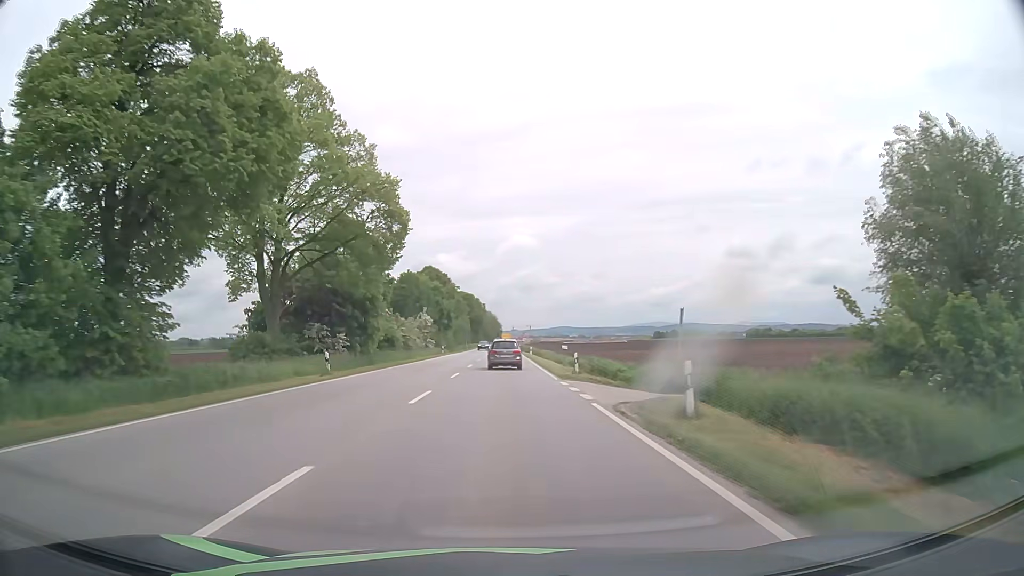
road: primary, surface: asphalt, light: Day
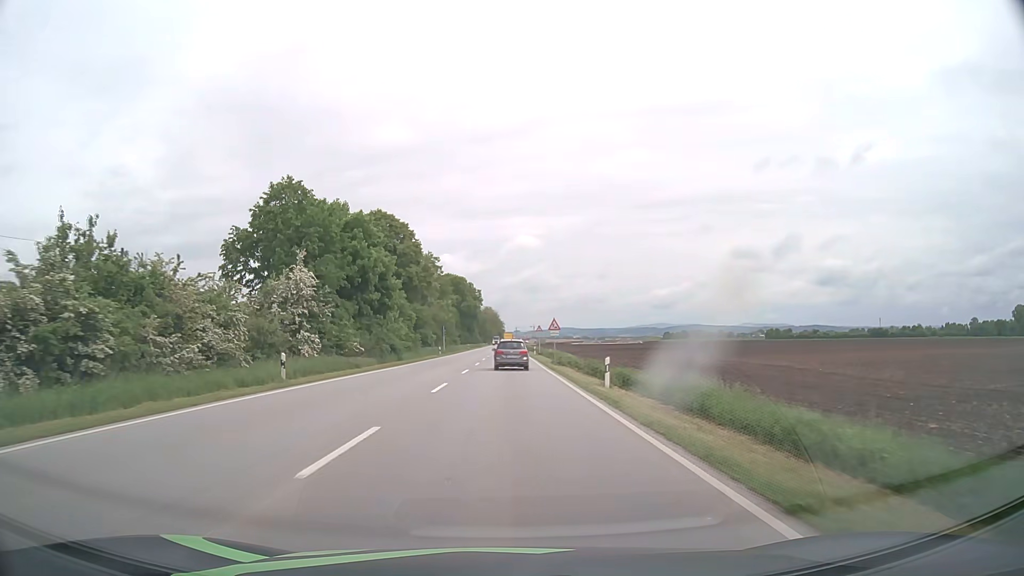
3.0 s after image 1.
(-0.1, +56.4) m; 0°
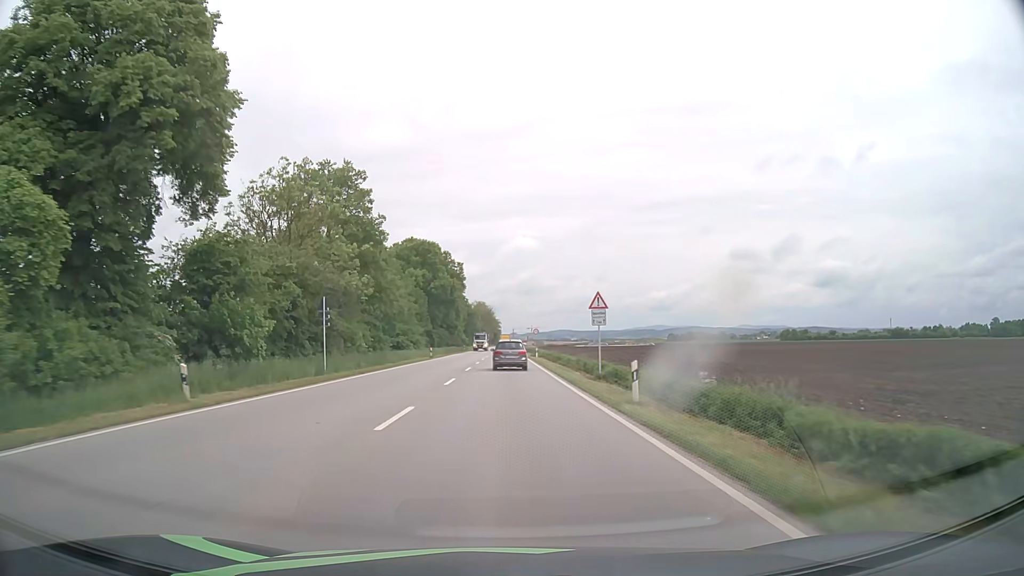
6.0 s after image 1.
(0.0, +55.8) m; 0°
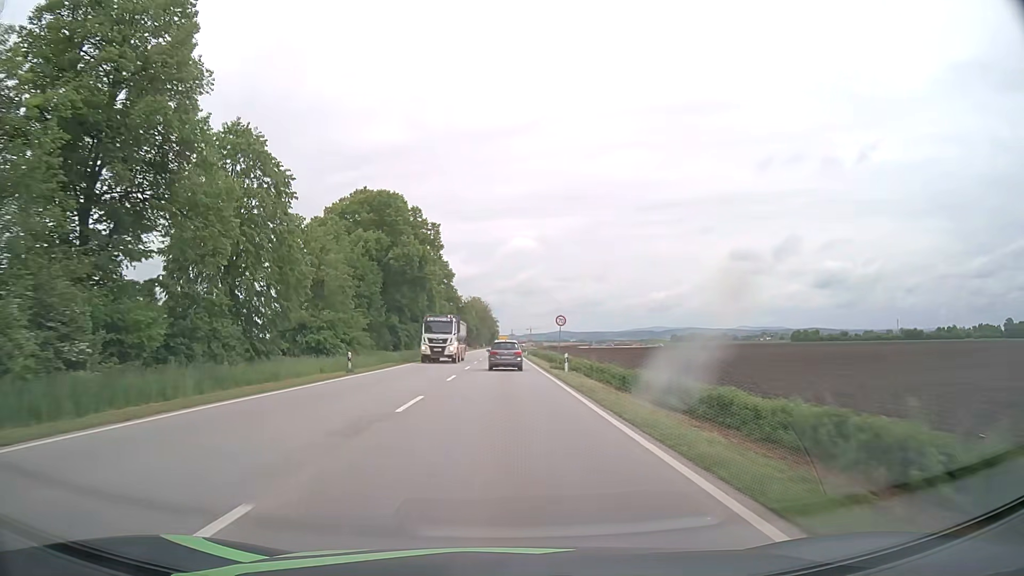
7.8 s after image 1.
(+0.1, +33.2) m; 0°
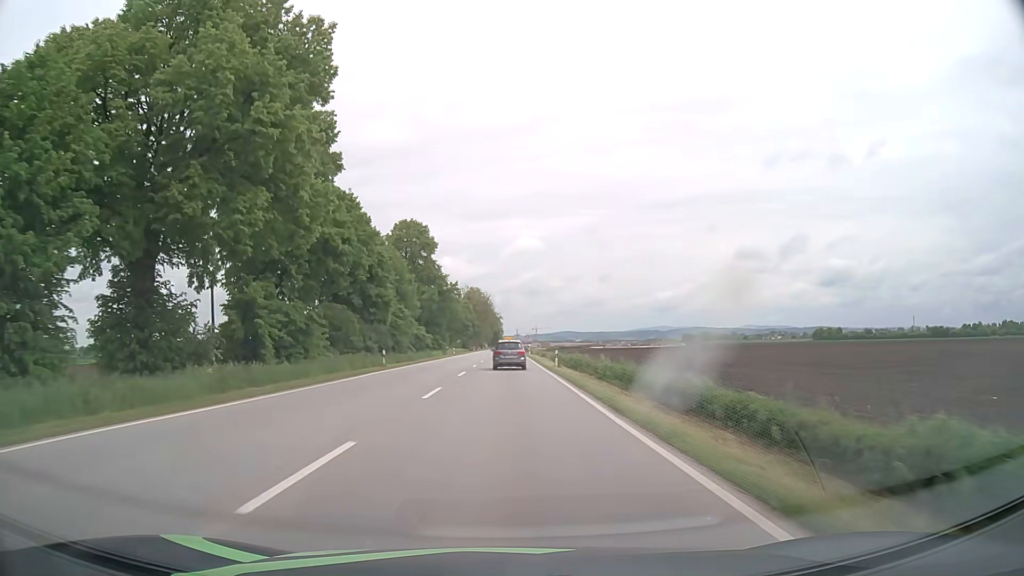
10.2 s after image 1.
(-0.1, +44.1) m; 0°
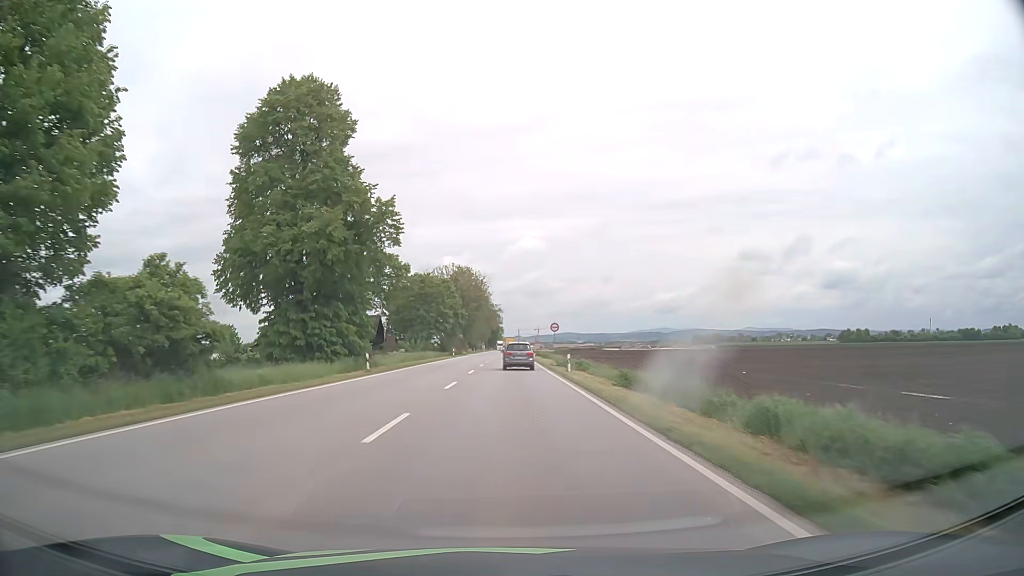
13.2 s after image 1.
(0.0, +55.9) m; 0°
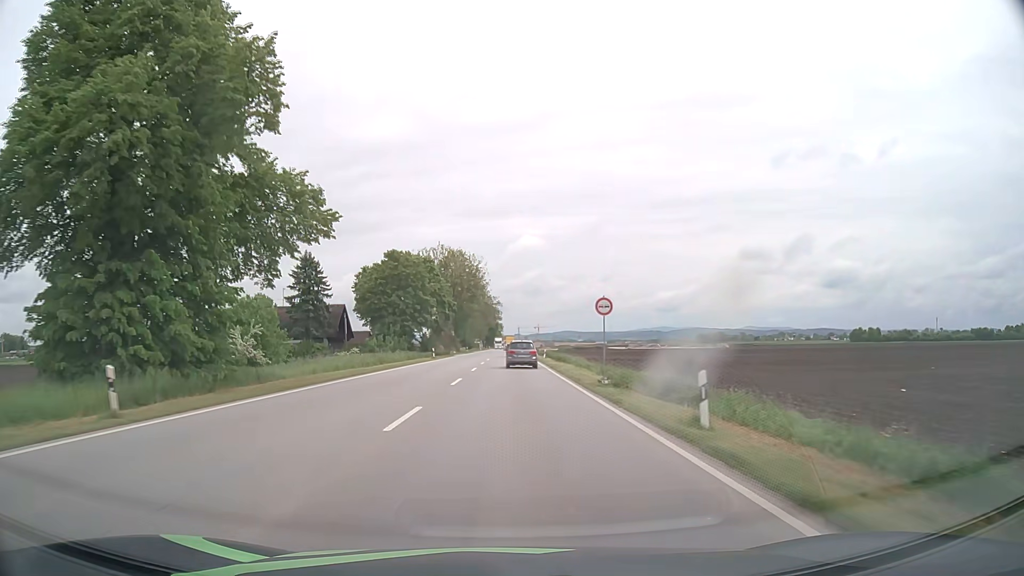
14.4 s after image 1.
(0.0, +22.9) m; 0°
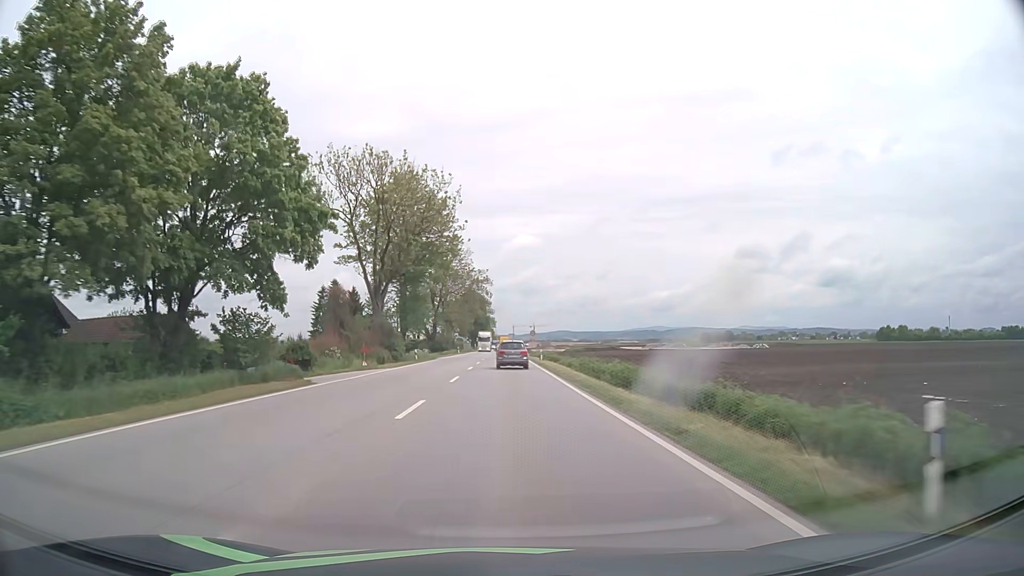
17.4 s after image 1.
(+0.3, +58.0) m; +1°
(0, +10) (0, +20) (0, +30) (0, +40) (0, +50) (0, +60) (0, +70) (0, +80) (0, +90) (0, +100) m
